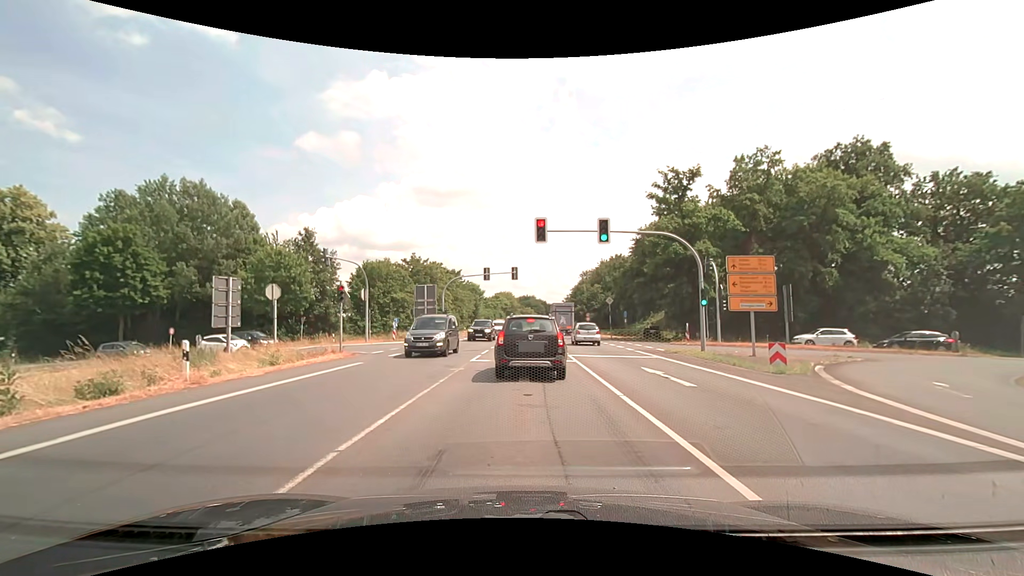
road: primary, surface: asphalt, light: Day
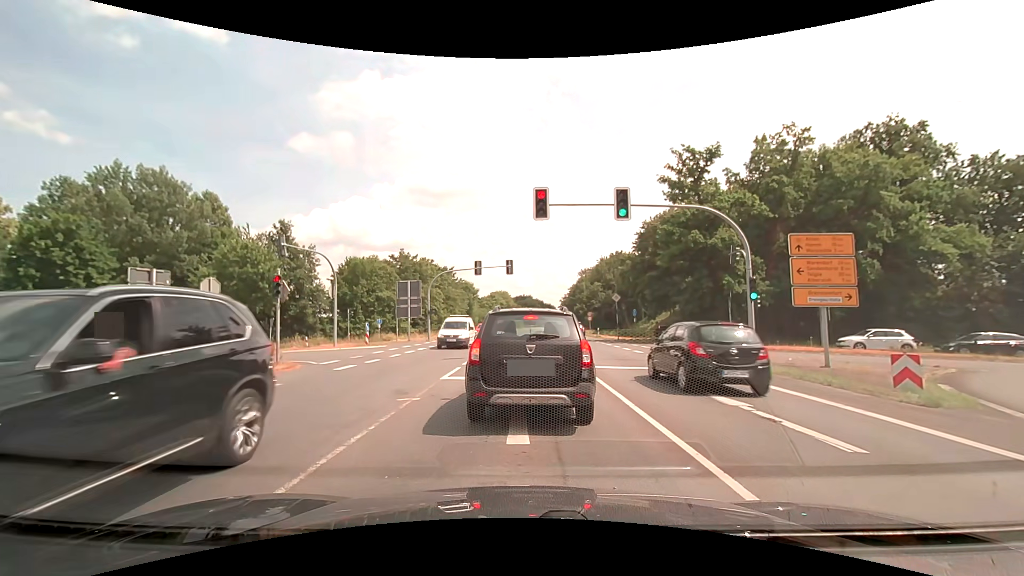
(+0.1, +5.6) m; +2°
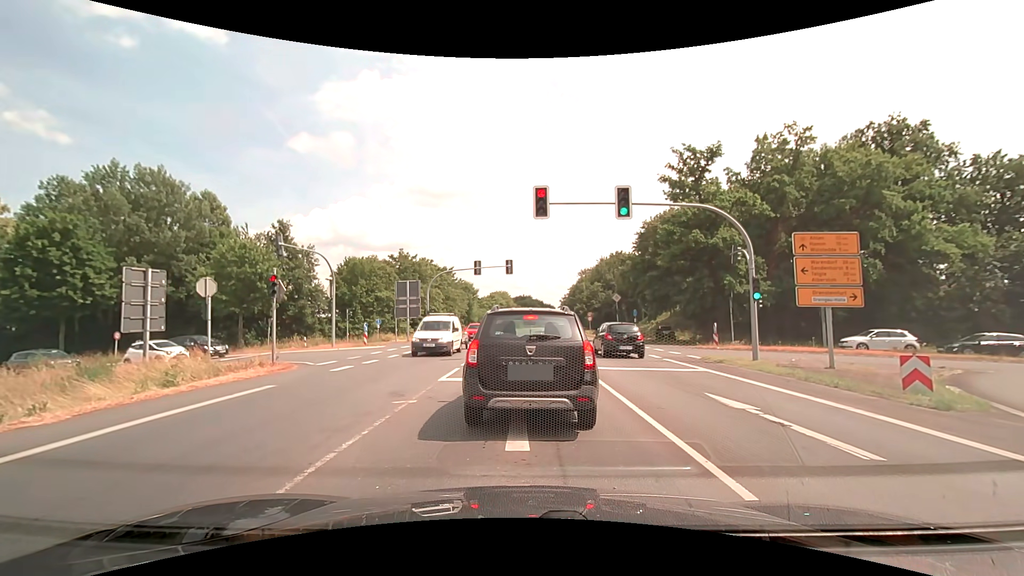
(0.0, +0.3) m; 0°
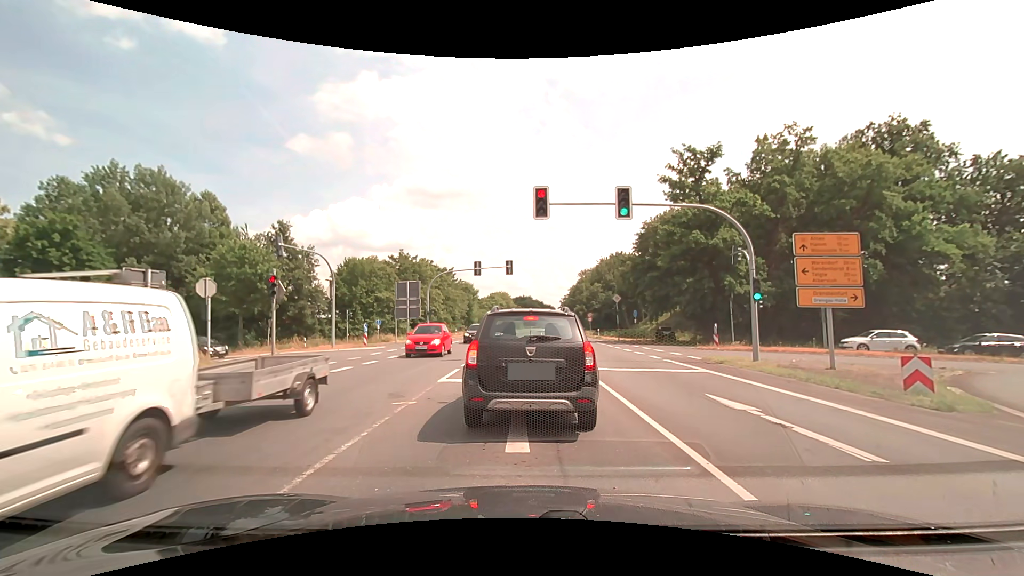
(0.0, +0.1) m; 0°
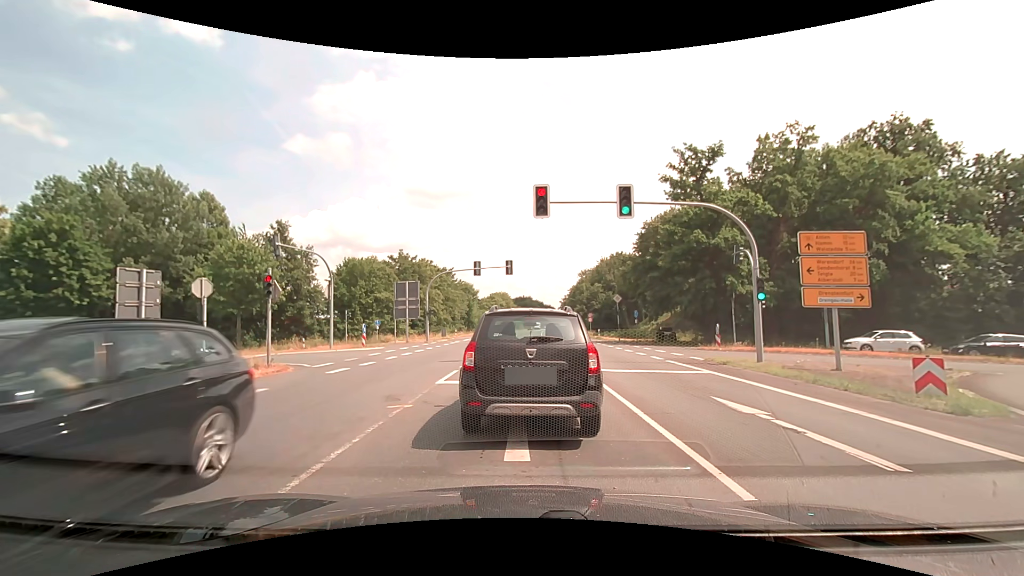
(0.0, +0.3) m; 0°
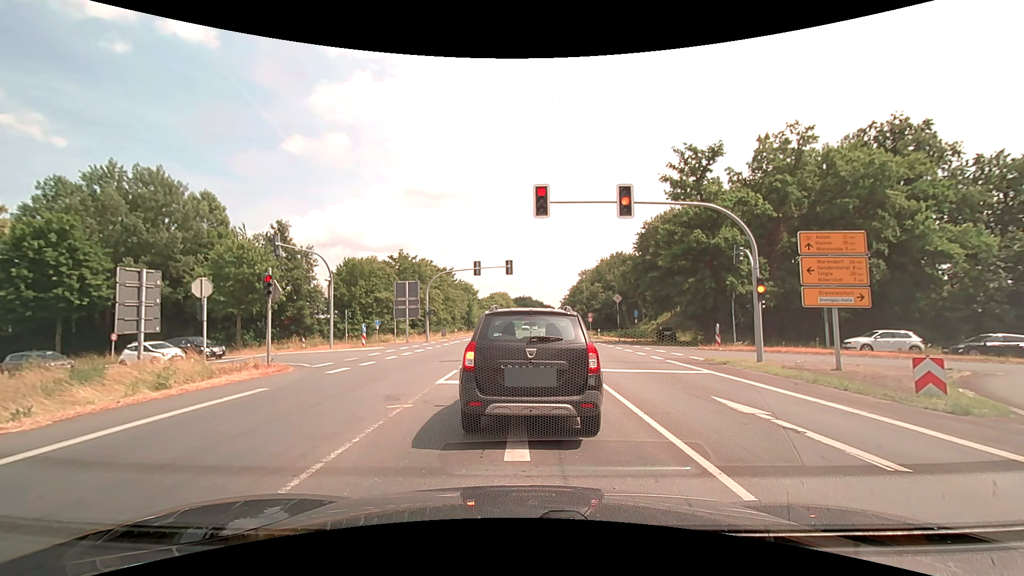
(0.0, +0.1) m; 0°
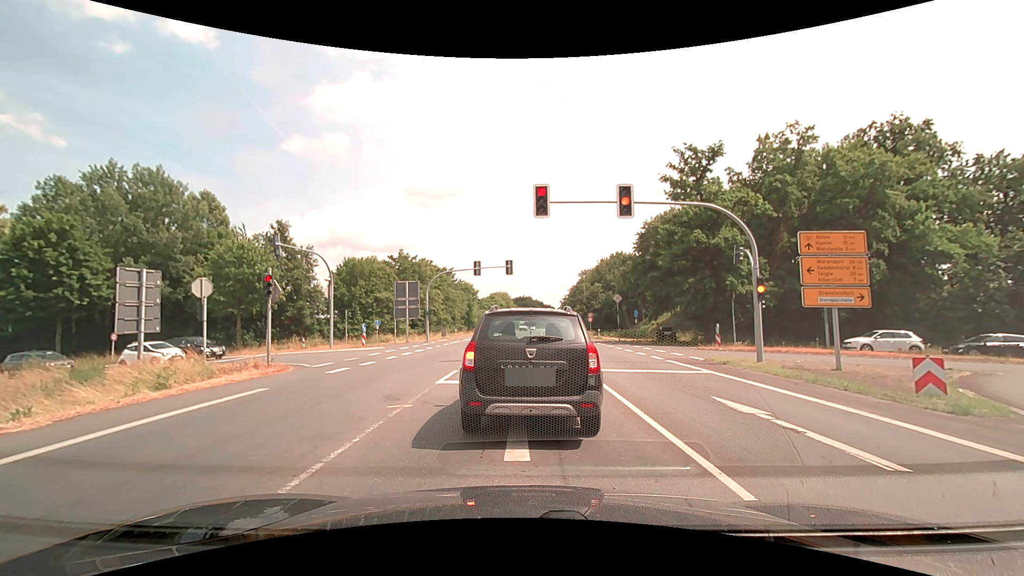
(0.0, 0.0) m; 0°
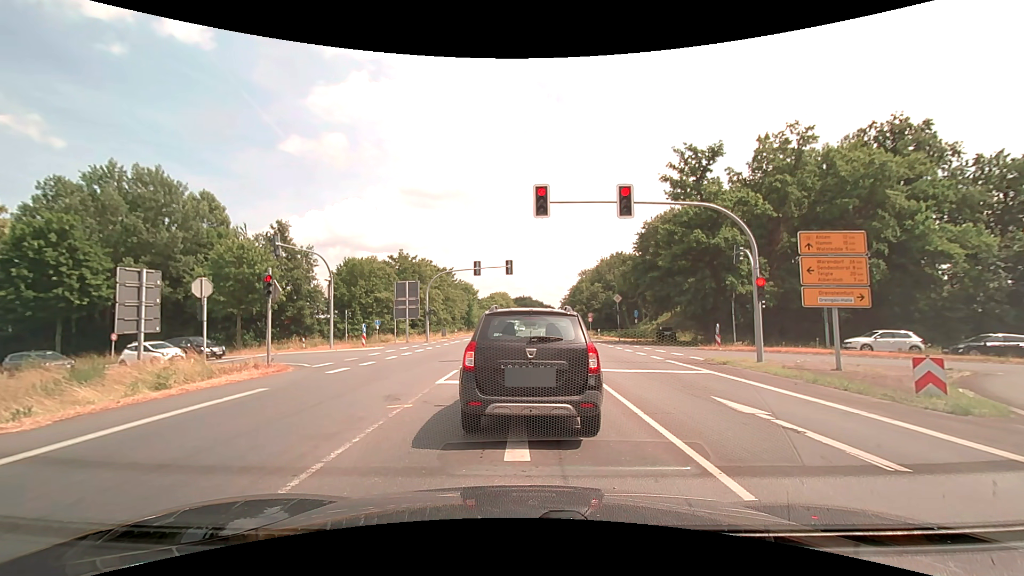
(0.0, 0.0) m; 0°
